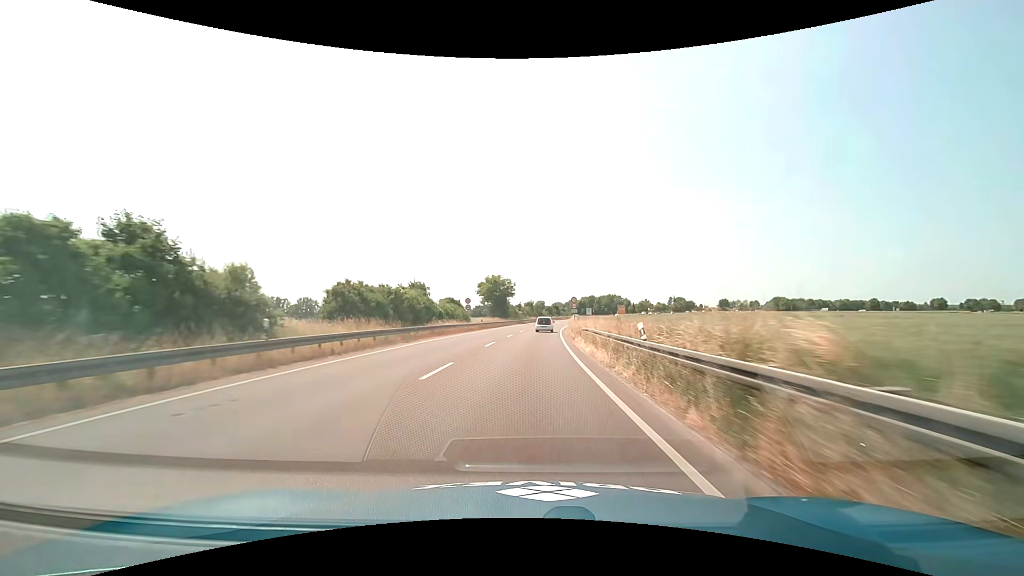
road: primary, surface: asphalt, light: Day
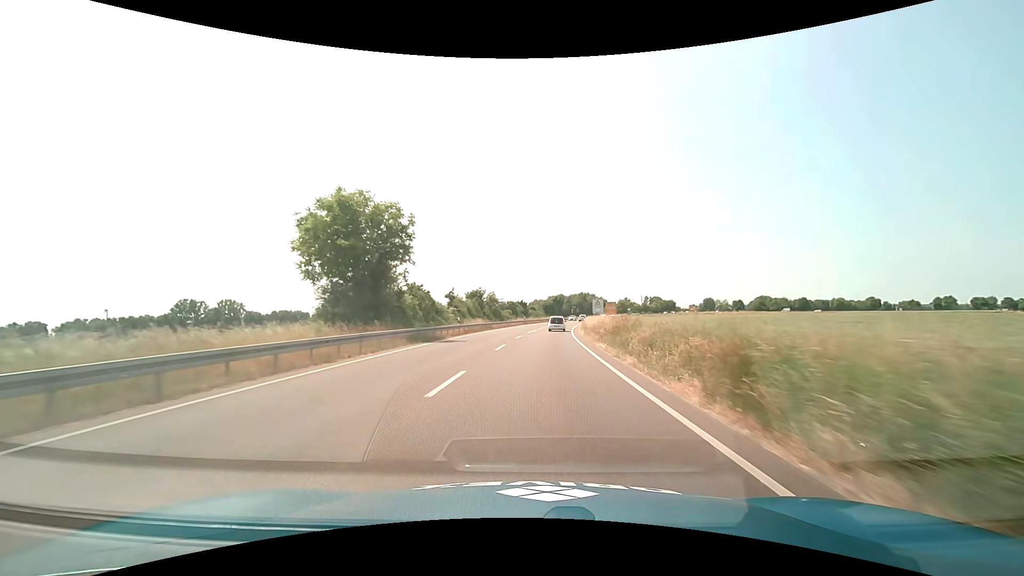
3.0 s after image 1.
(+2.7, +62.1) m; +5°
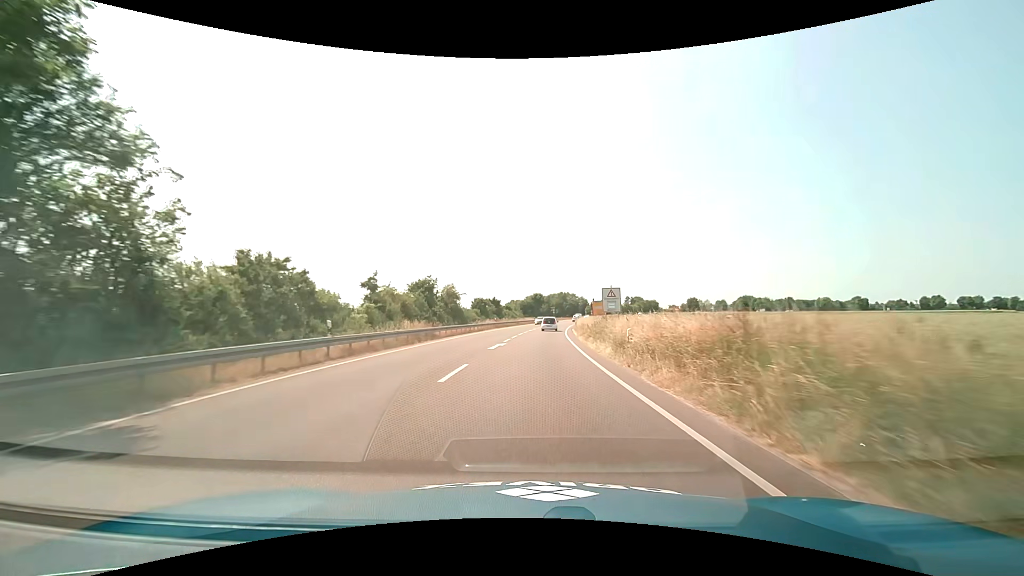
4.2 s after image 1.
(+0.6, +21.8) m; +3°
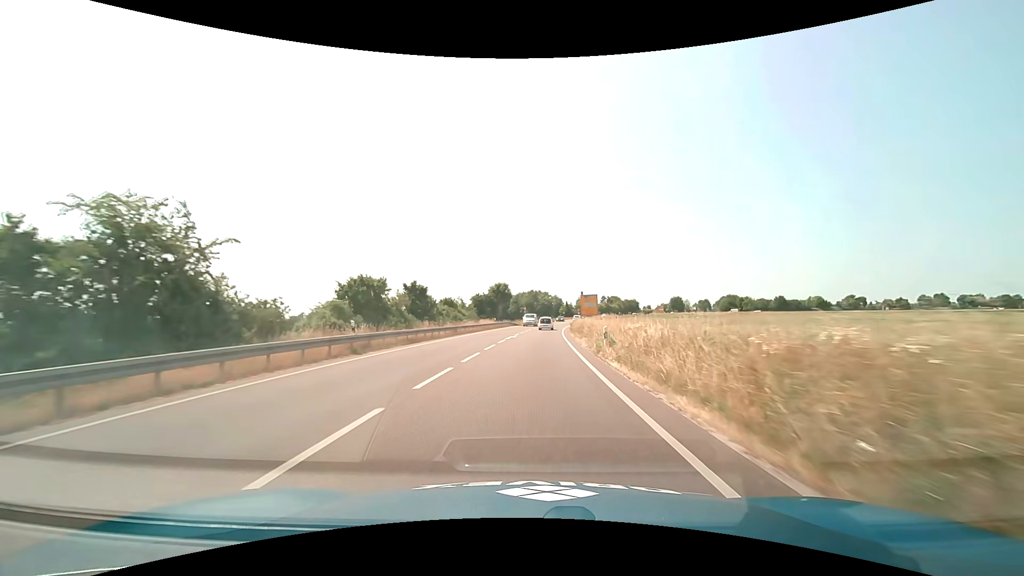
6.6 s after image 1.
(+1.4, +42.8) m; +3°
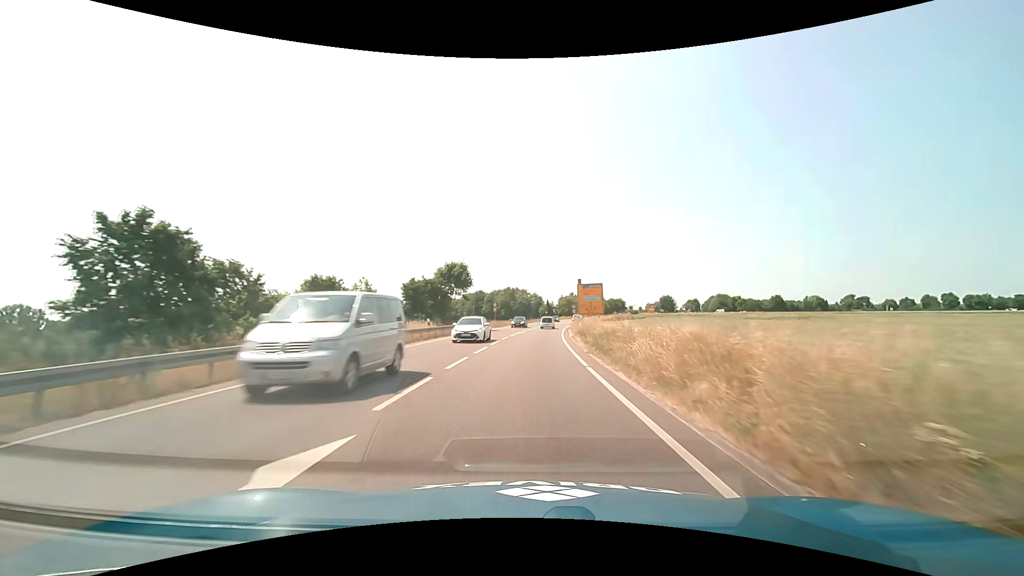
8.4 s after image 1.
(+0.8, +32.0) m; +3°
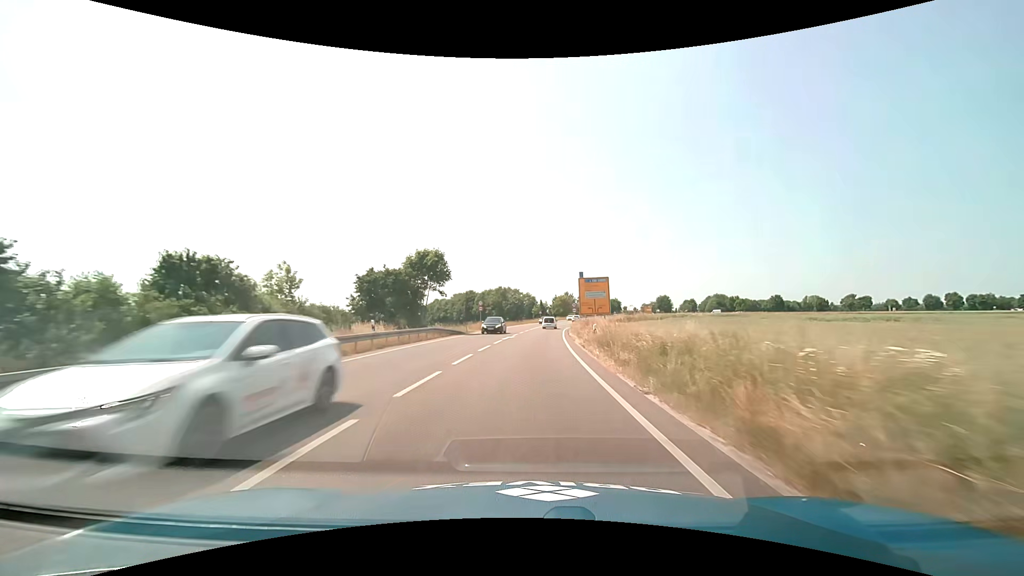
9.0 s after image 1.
(+0.1, +10.6) m; +1°
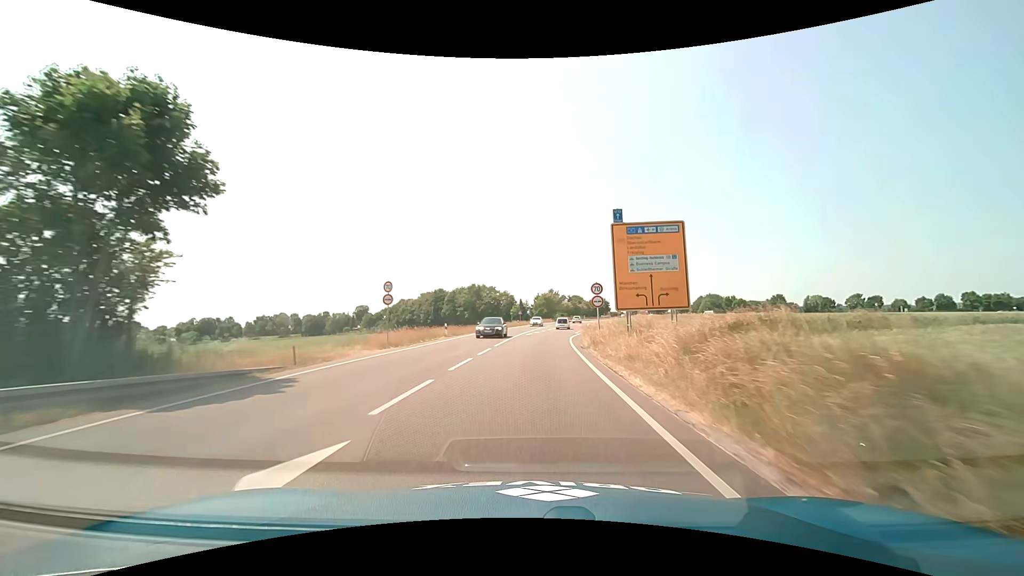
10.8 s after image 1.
(+0.6, +31.5) m; +2°
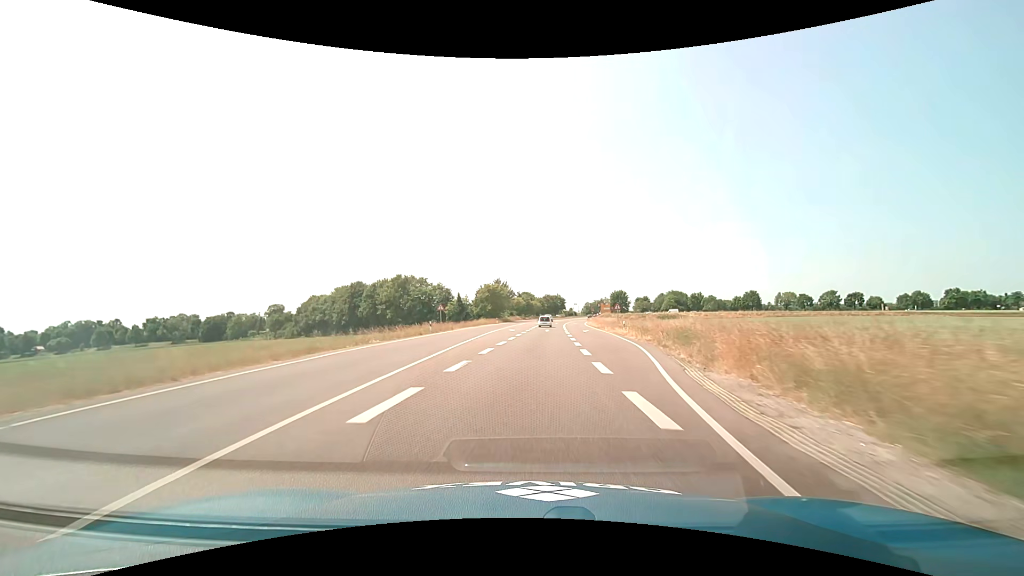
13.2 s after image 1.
(+1.7, +41.7) m; +6°
(0, +10) (0, +20) (+1, +30) (+1, +40) (+2, +50) (+2, +60) (+3, +70) (+4, +80) (+5, +90) (+6, +100) m
